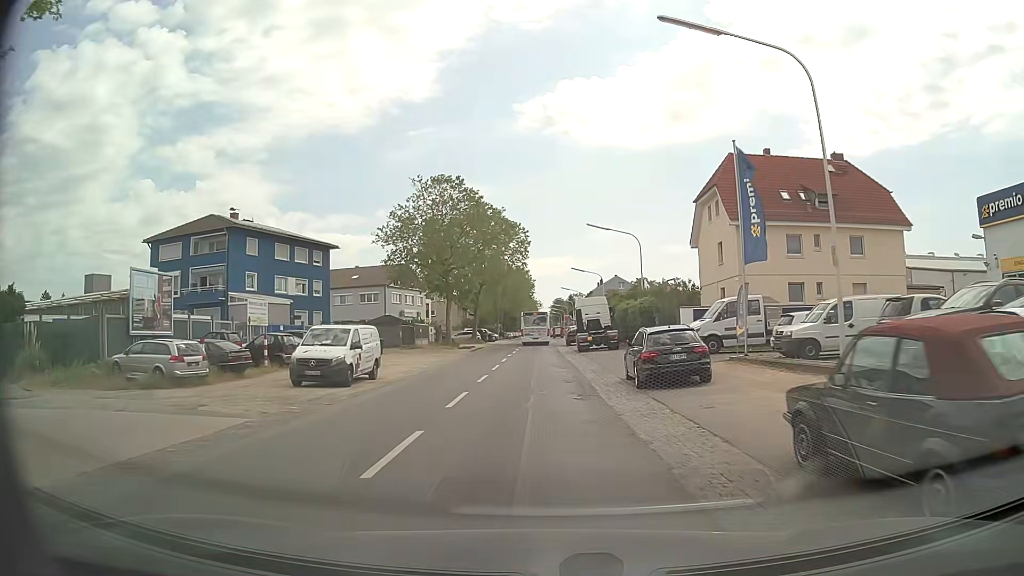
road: secondary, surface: asphalt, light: Day
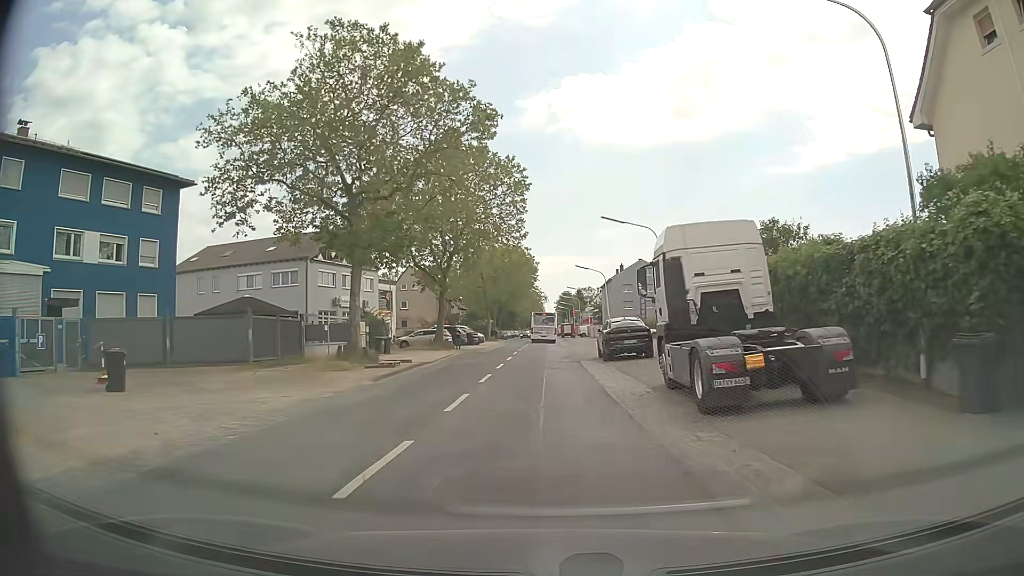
(-0.3, +31.4) m; 0°
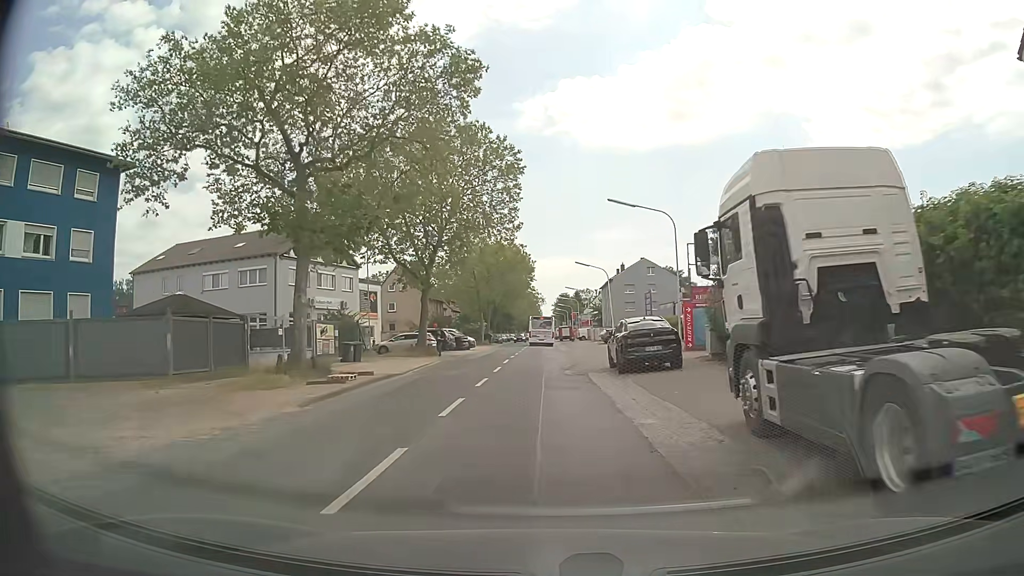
(0.0, +6.3) m; 0°
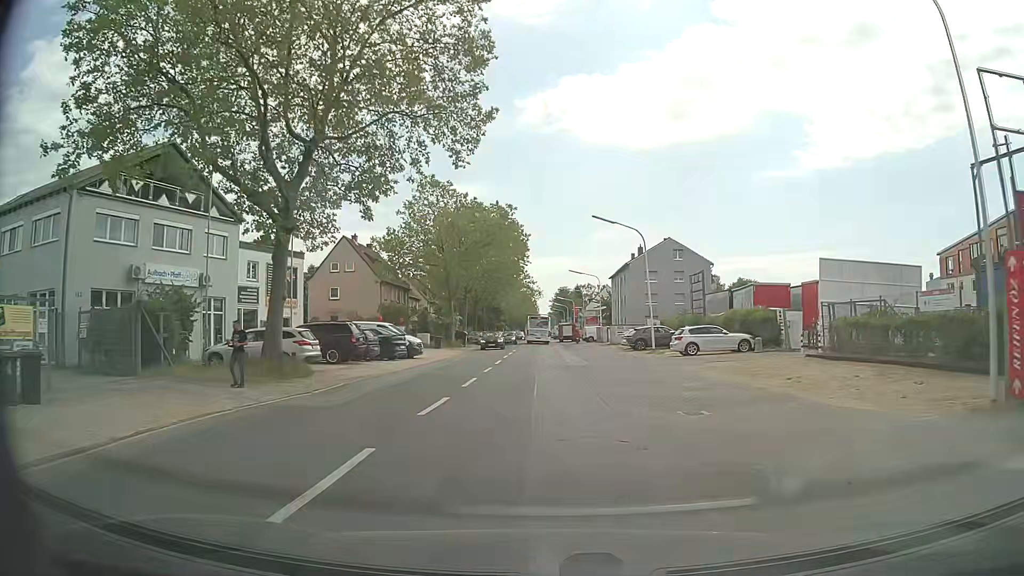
(+0.3, +24.8) m; 0°
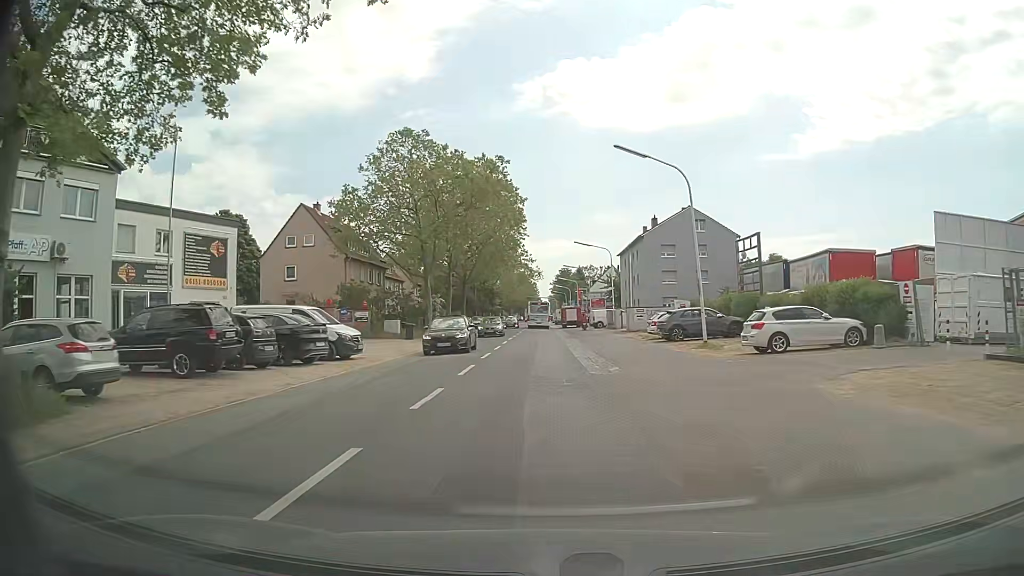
(+0.1, +12.4) m; 0°
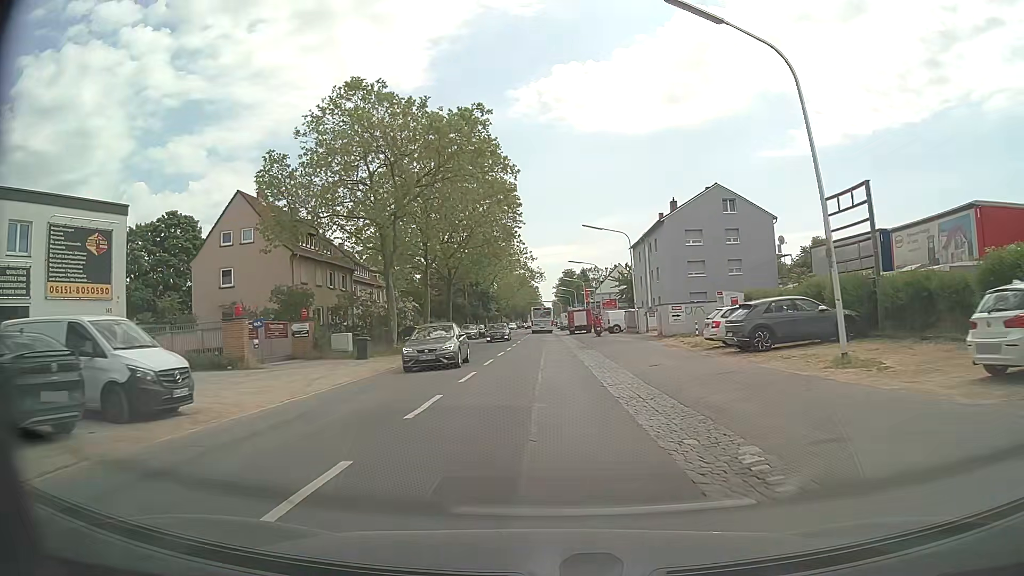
(0.0, +12.6) m; 0°
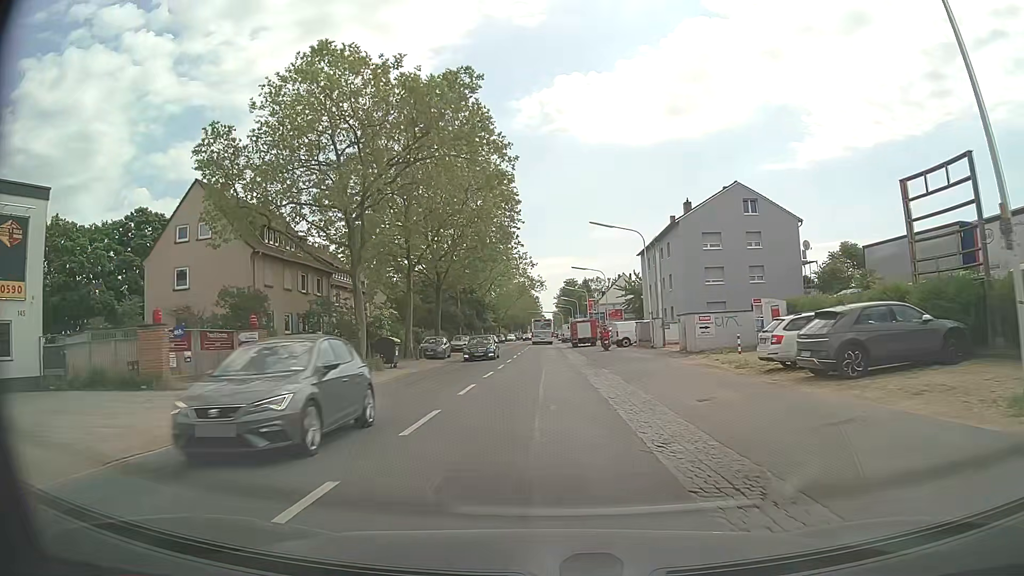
(0.0, +6.4) m; 0°
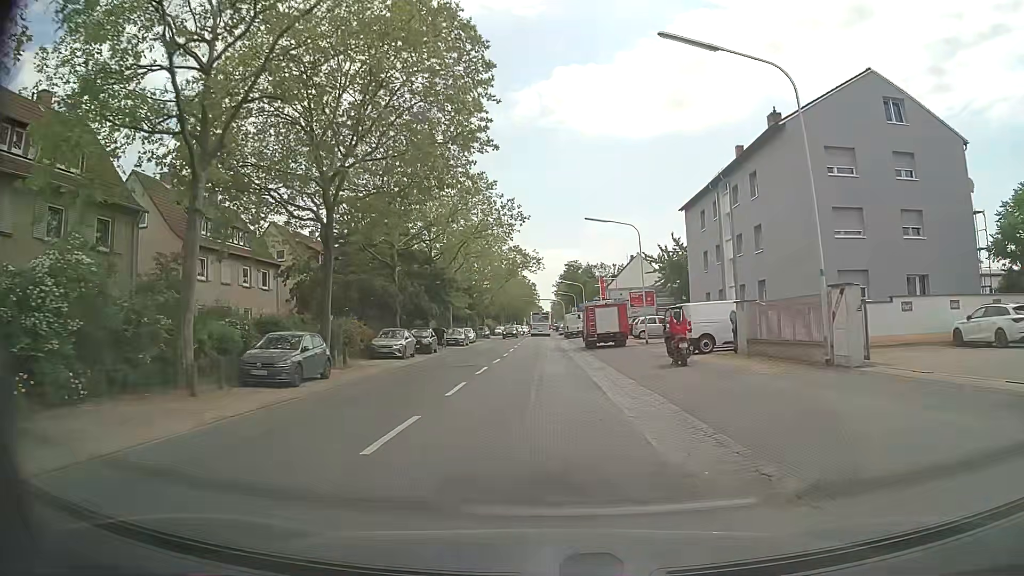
(0.0, +26.0) m; 0°
(0, +10) (0, +20) (0, +30) (0, +40) (0, +50) (0, +60) (0, +70) (0, +80) (0, +90) (0, +100) m
